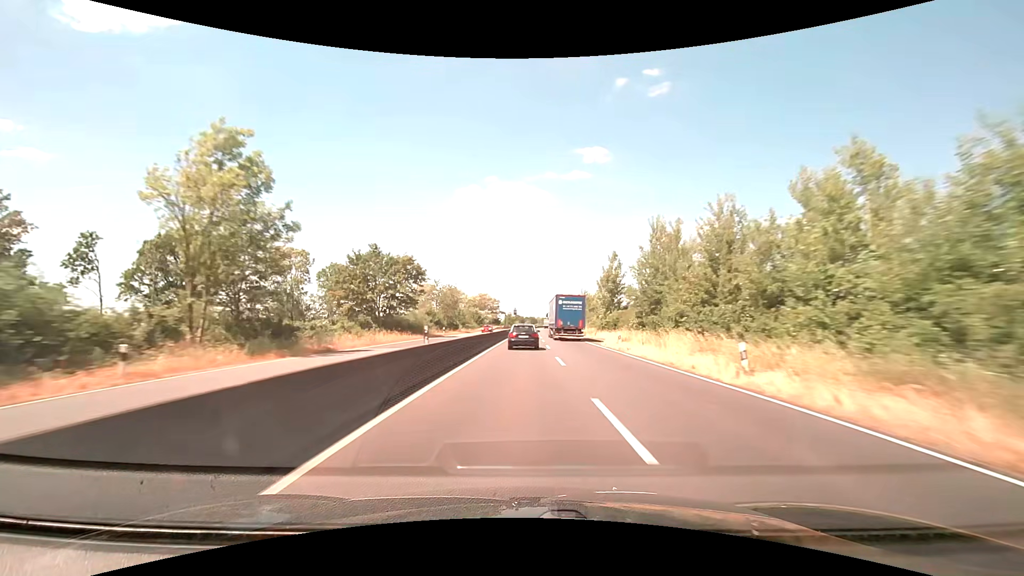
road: trunk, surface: asphalt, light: Day
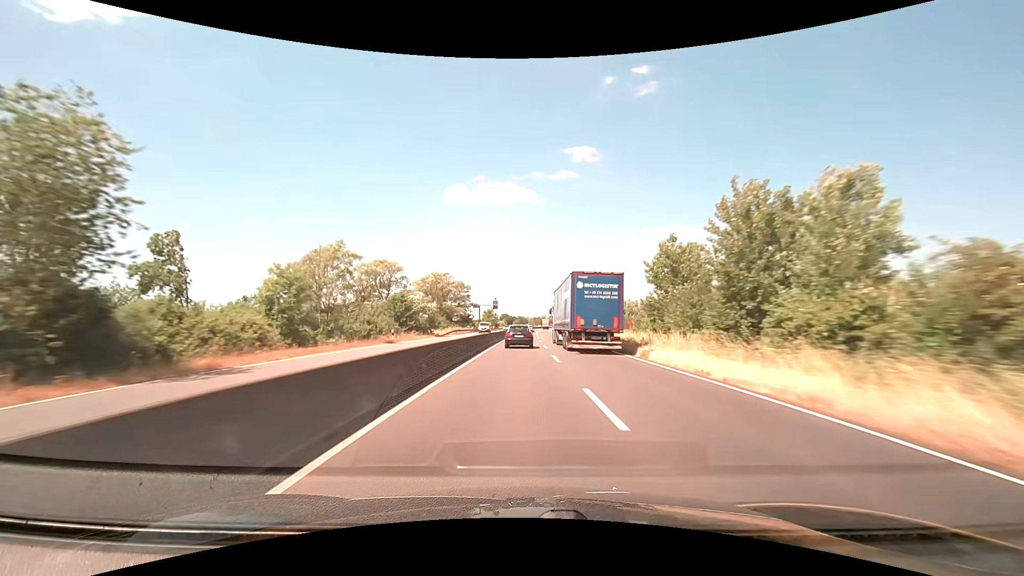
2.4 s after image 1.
(+0.9, +70.8) m; +1°
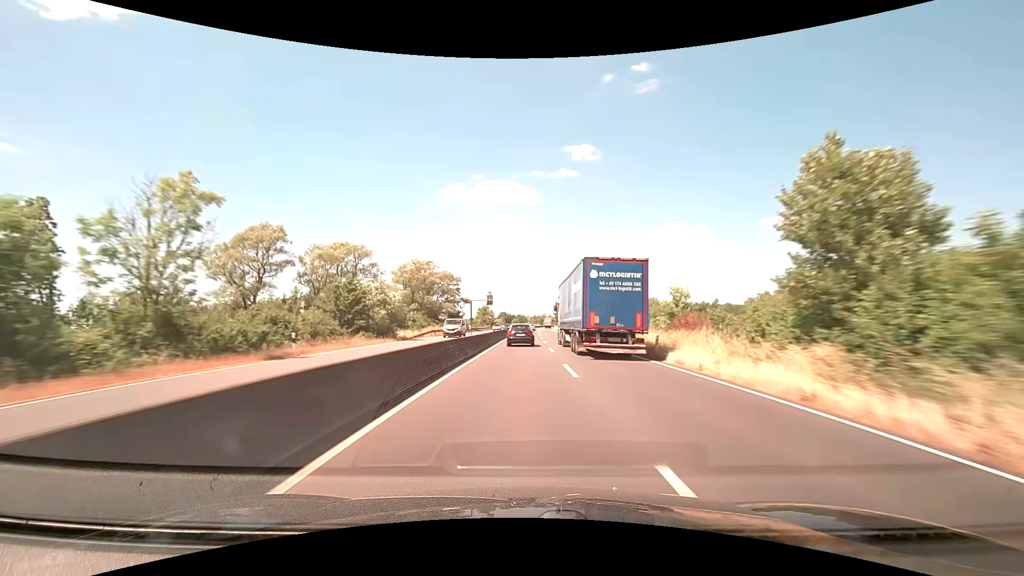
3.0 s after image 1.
(0.0, +17.8) m; 0°
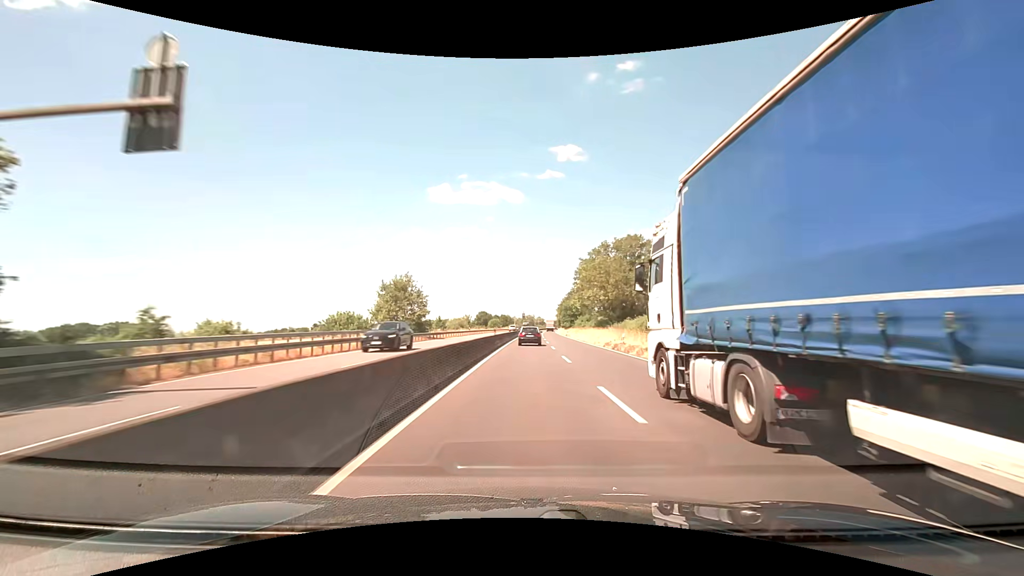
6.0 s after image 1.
(+1.0, +89.9) m; +2°
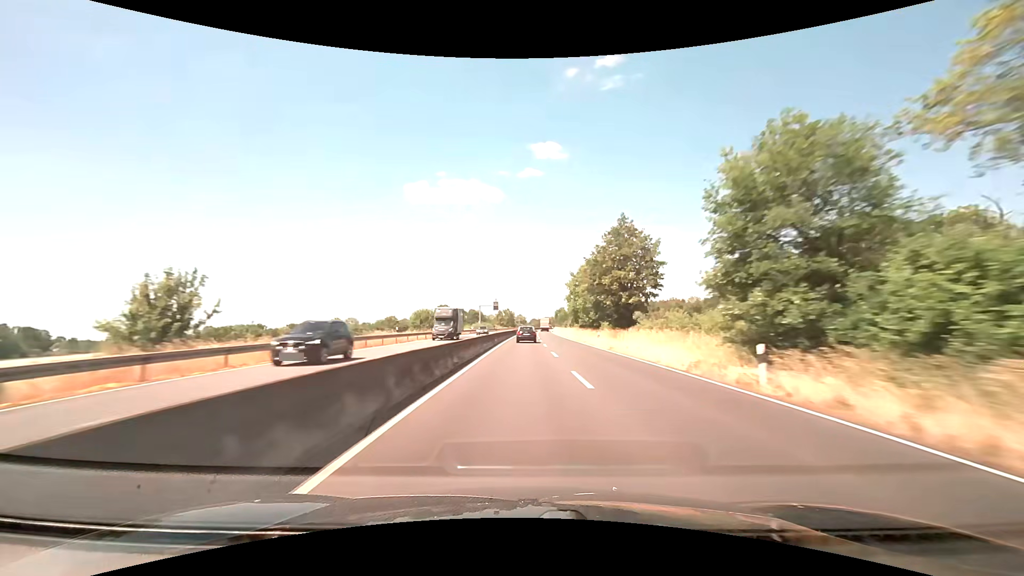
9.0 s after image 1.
(+1.8, +92.6) m; +2°
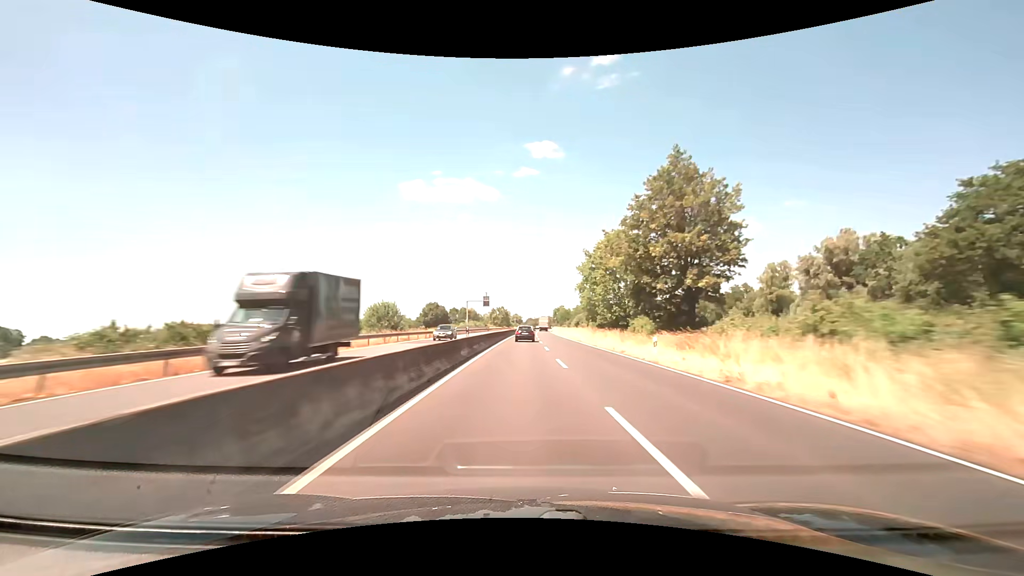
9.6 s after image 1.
(+0.1, +18.9) m; 0°
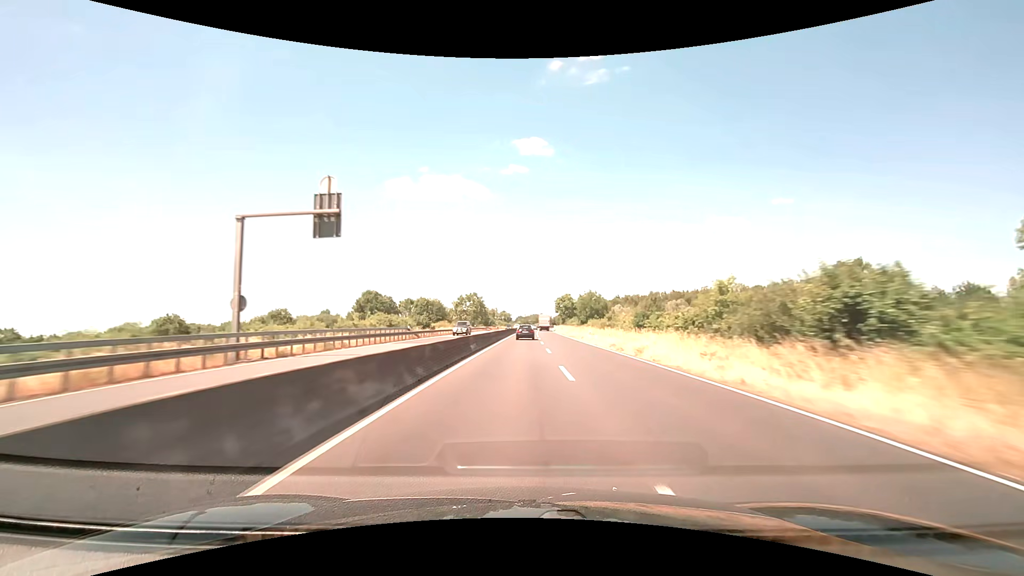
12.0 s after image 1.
(+0.9, +76.3) m; +1°
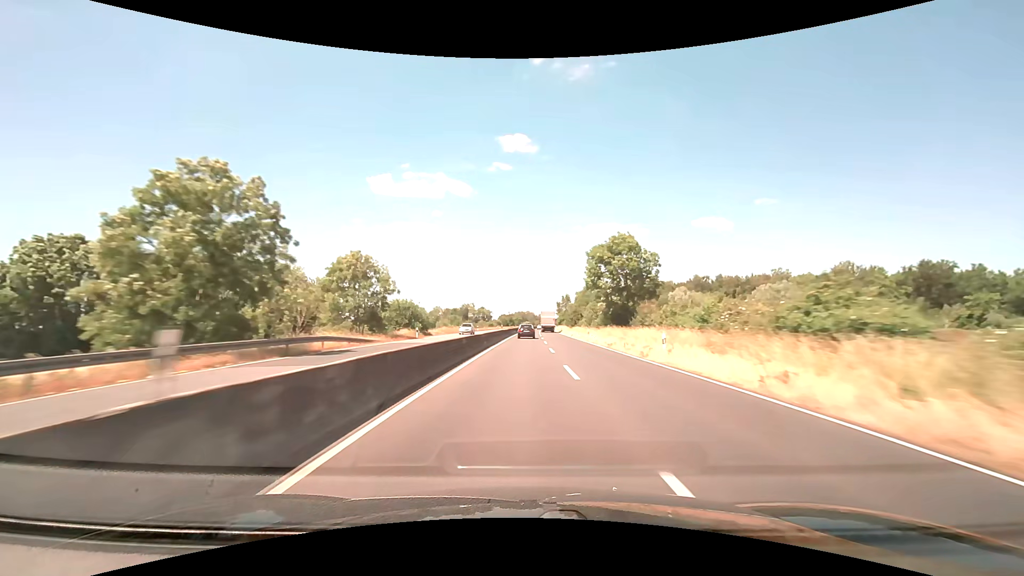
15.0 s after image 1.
(+1.3, +96.0) m; +2°
(0, +10) (0, +20) (0, +30) (0, +40) (0, +50) (+1, +60) (+1, +70) (+1, +80) (+1, +90) (+2, +100) m
